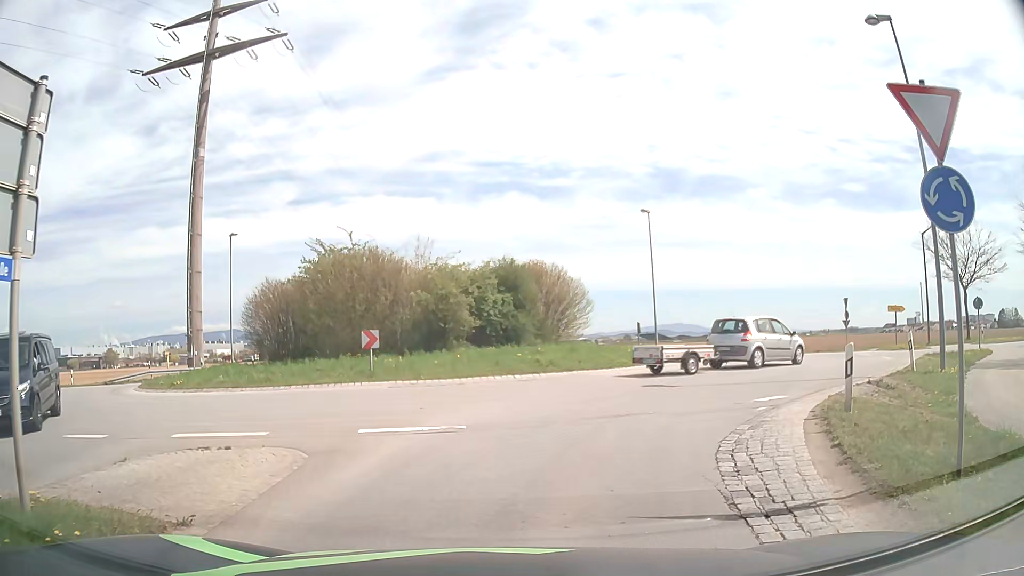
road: tertiary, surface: asphalt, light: Day
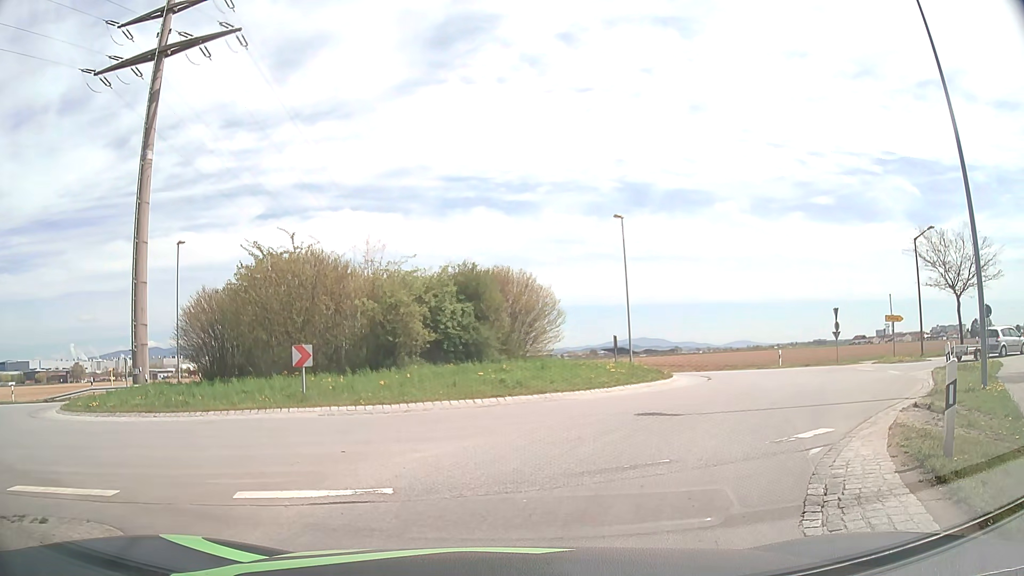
(+0.1, +3.2) m; +3°
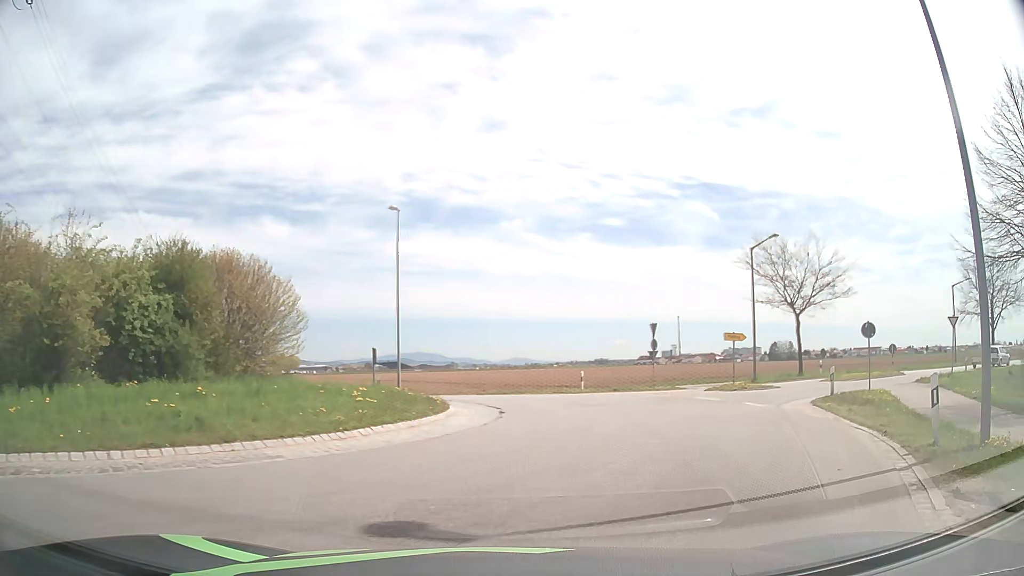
(+1.1, +7.2) m; +19°
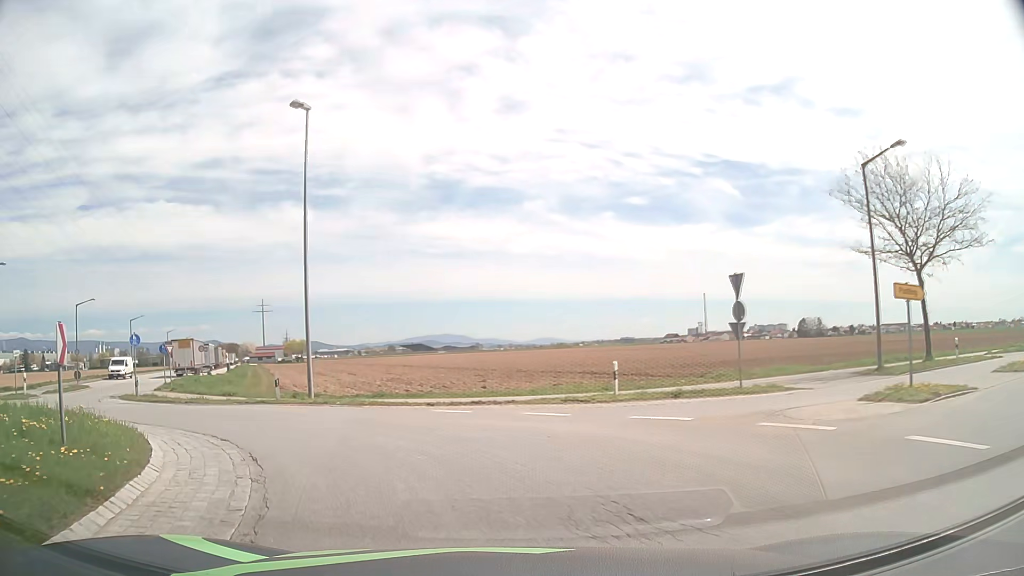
(+1.8, +15.3) m; -1°
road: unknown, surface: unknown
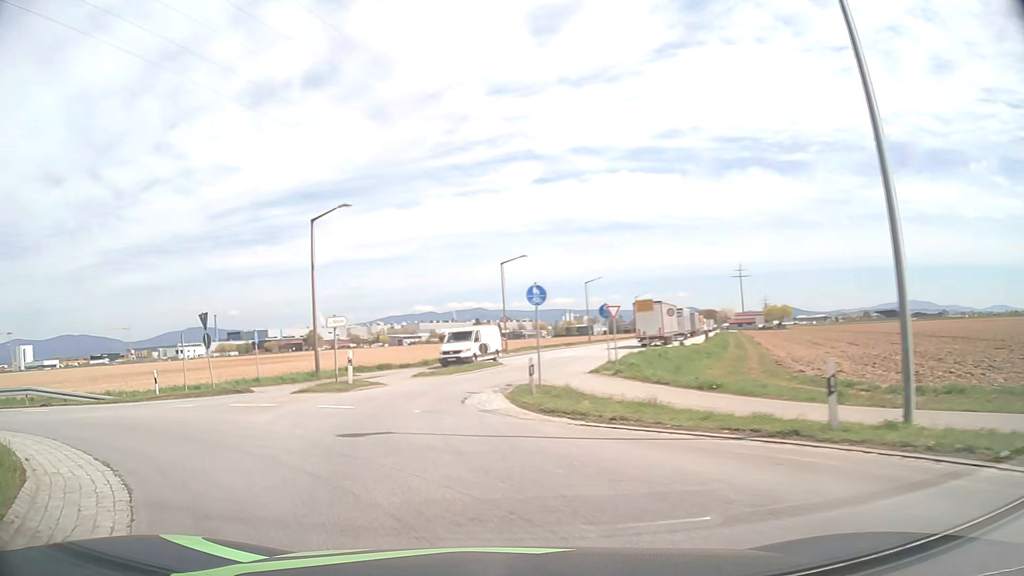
(-4.4, +12.9) m; -40°
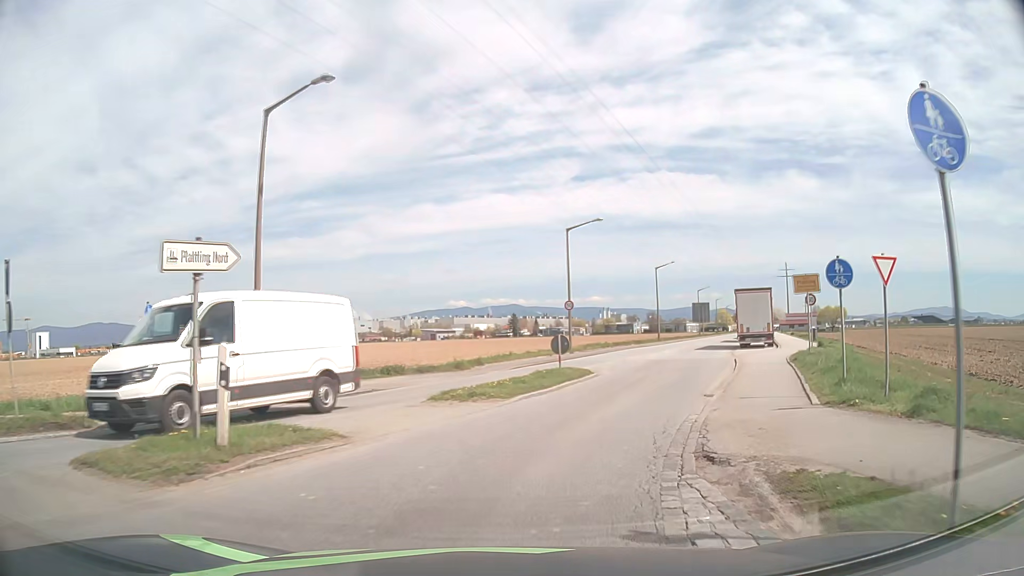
(-2.1, +15.2) m; -4°
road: tertiary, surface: asphalt
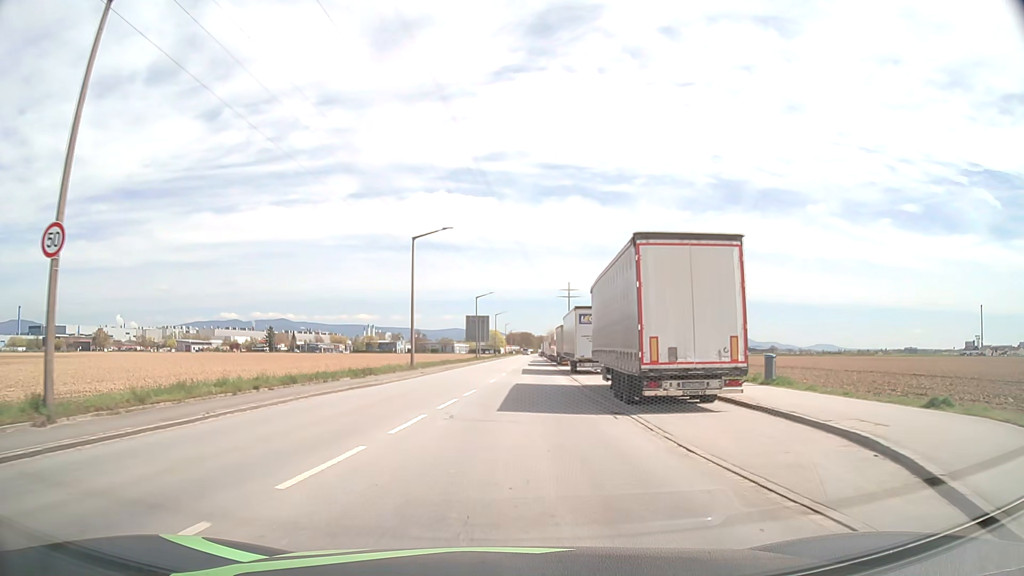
(+7.0, +30.9) m; +19°
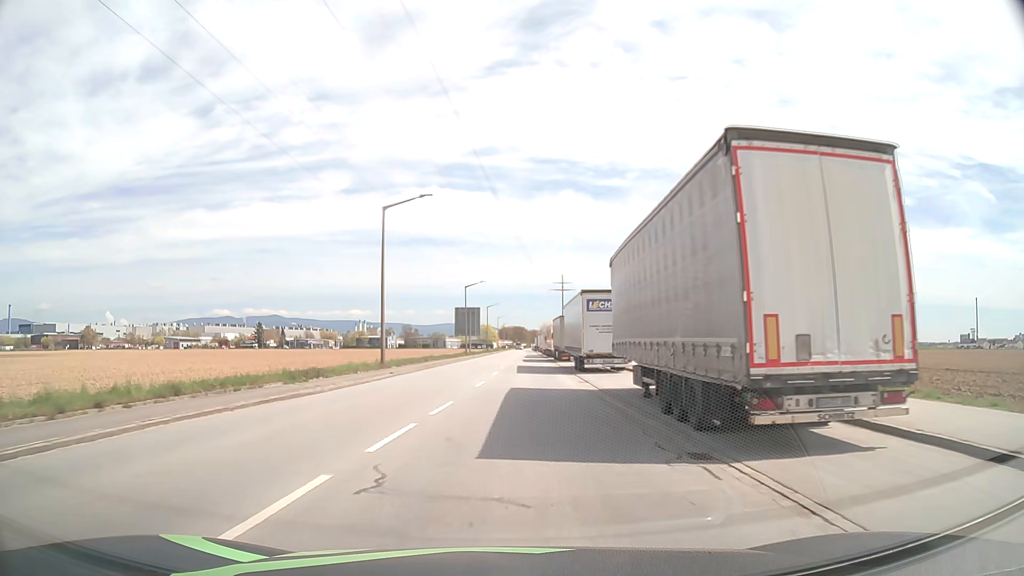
(+0.1, +7.3) m; +1°
(0, +10) (0, +20) (+1, +30) (+1, +40) (+1, +50) (+2, +60) (+2, +70) (+2, +80) (+3, +90) (+3, +100) m
